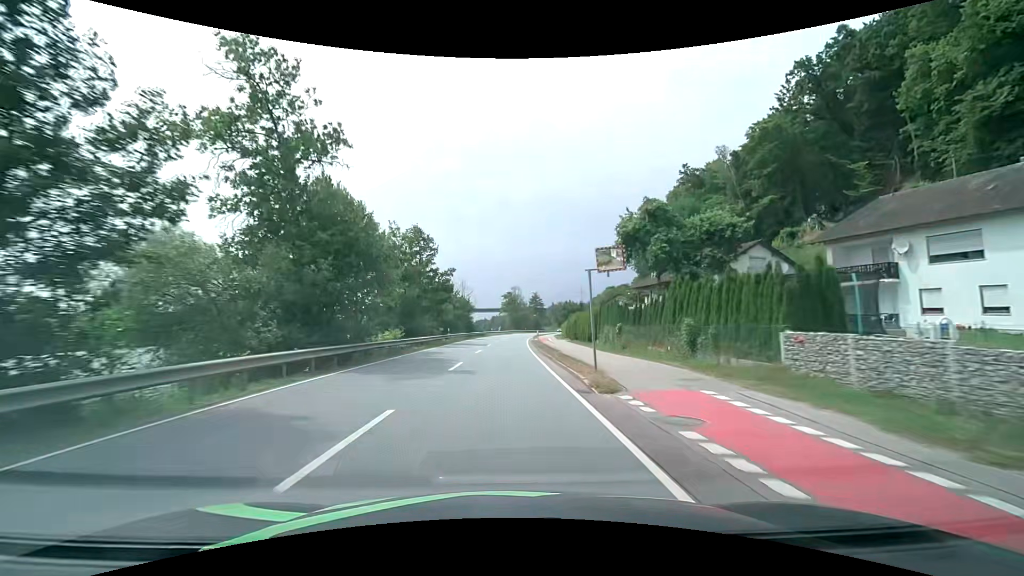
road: primary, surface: asphalt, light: Day
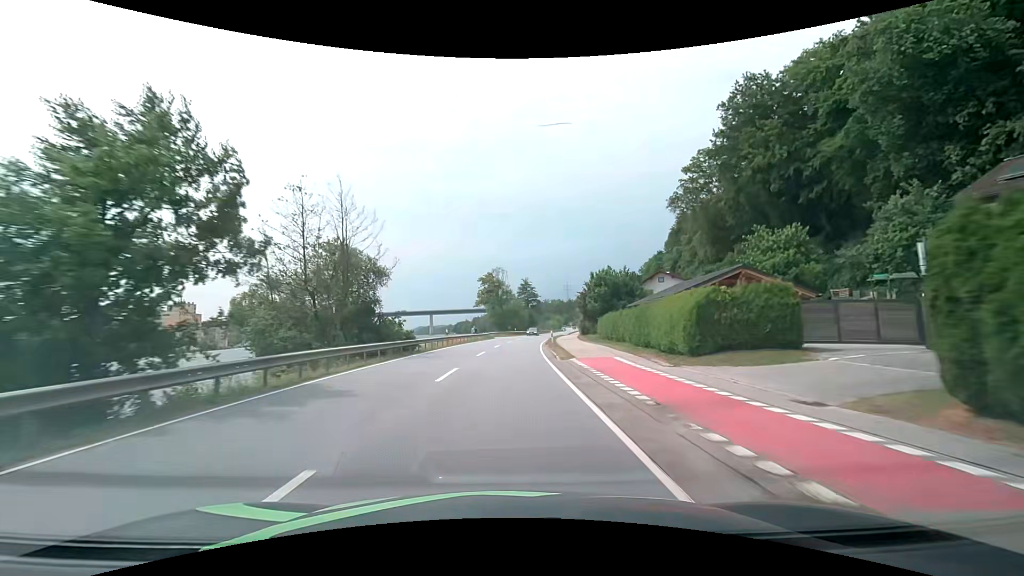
(+0.6, +51.3) m; +2°
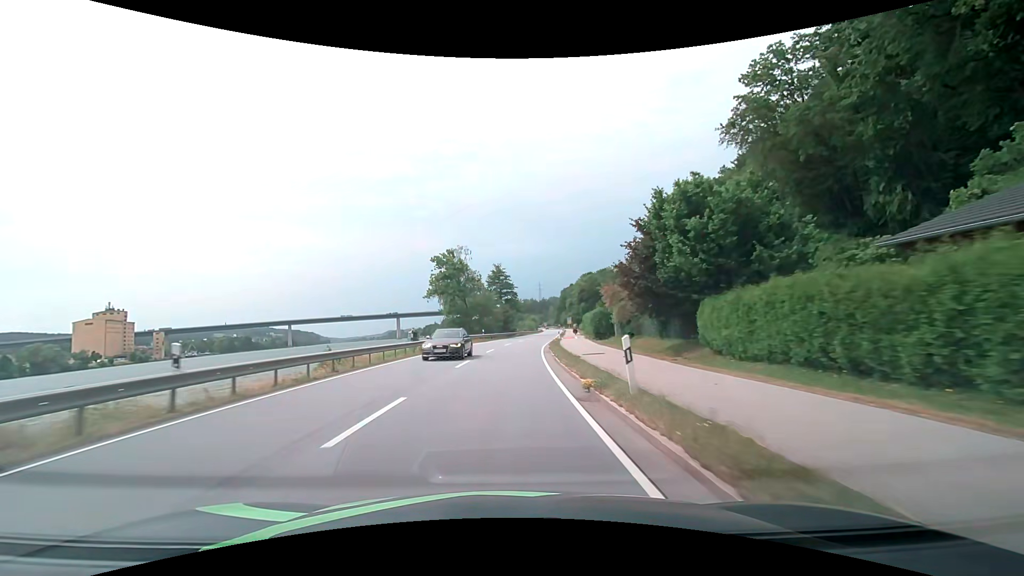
(+0.8, +30.8) m; +3°
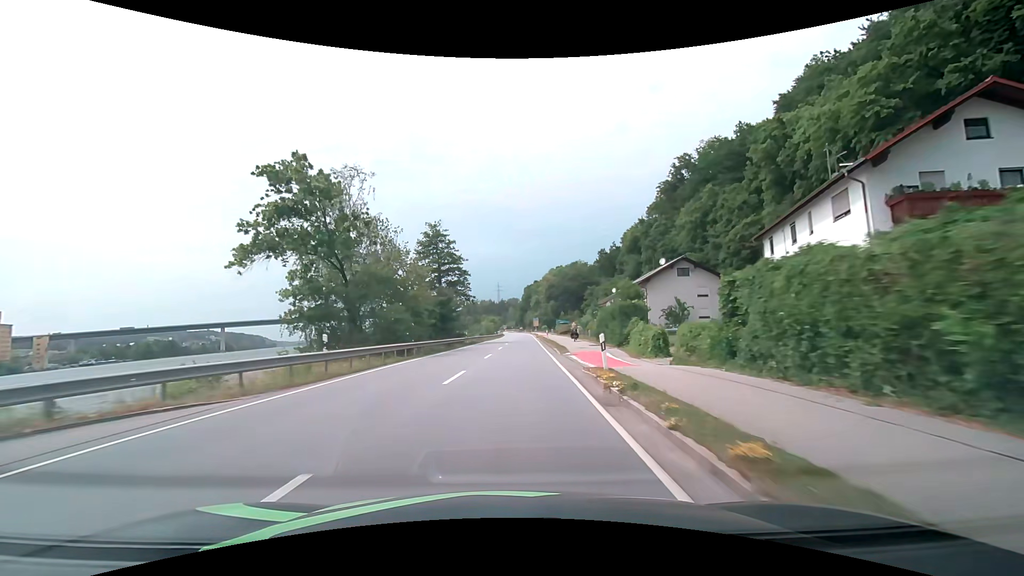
(+1.7, +41.2) m; +5°
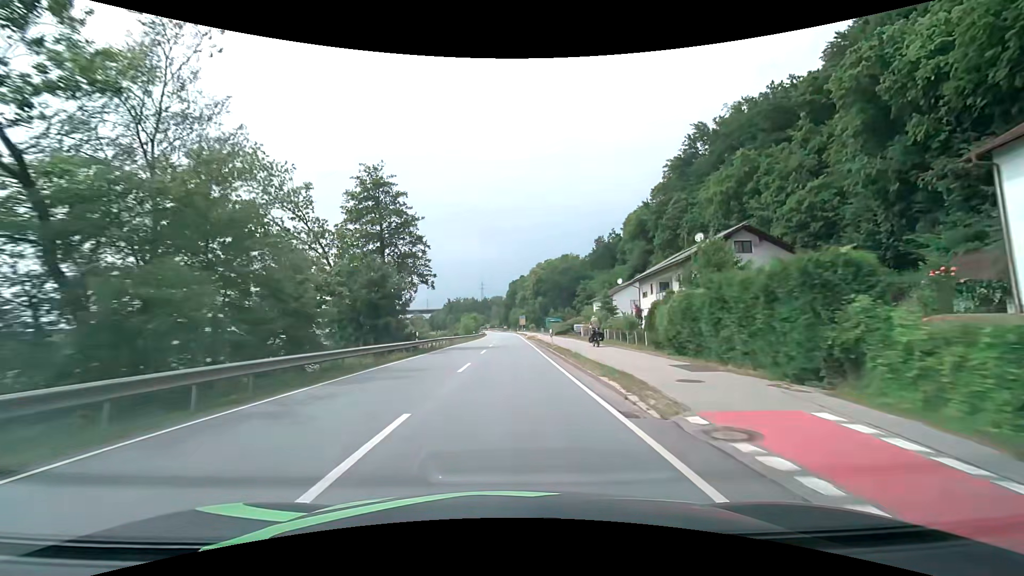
(+0.4, +20.6) m; +2°
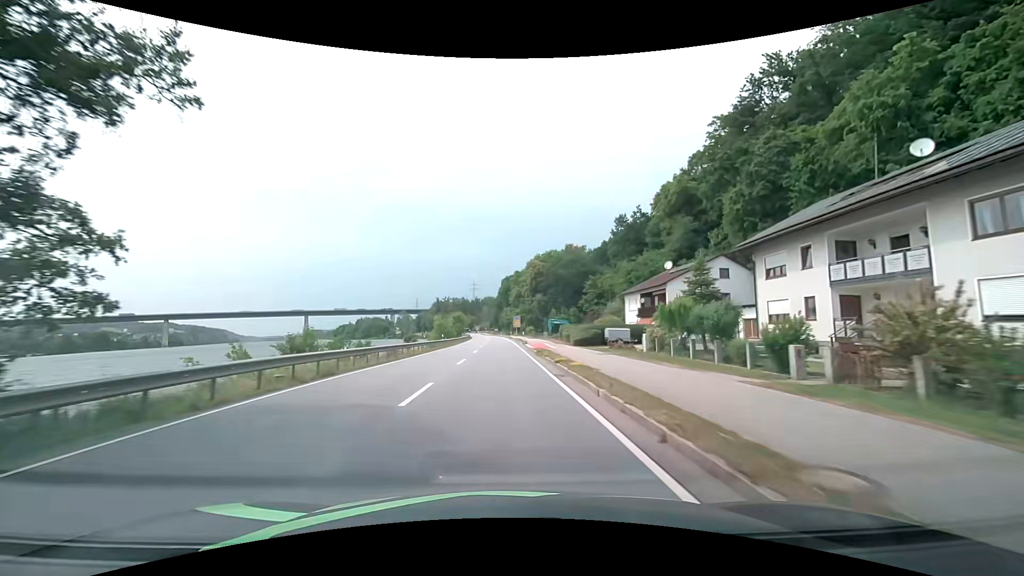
(+0.3, +30.9) m; +1°
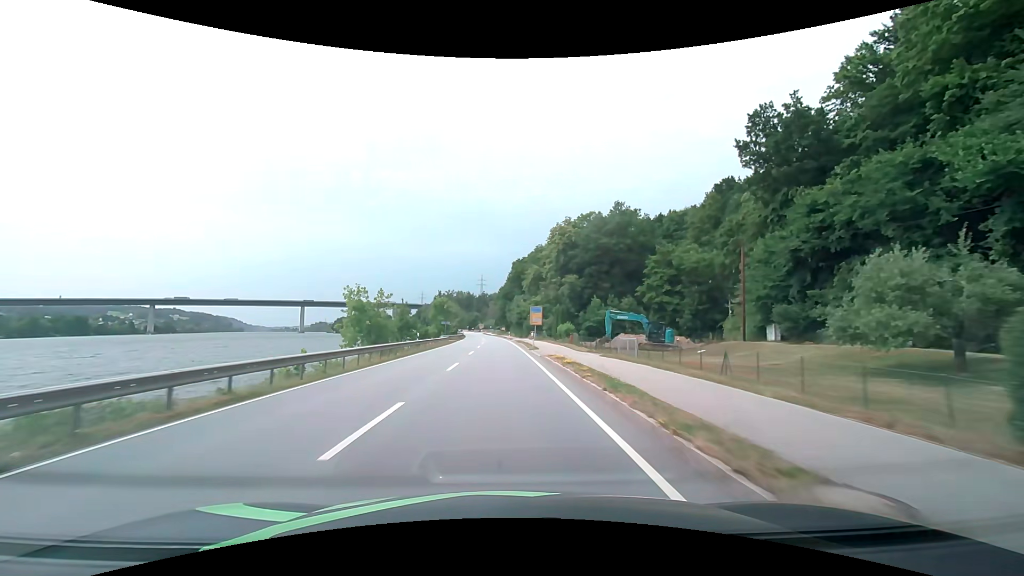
(-0.5, +51.7) m; -1°
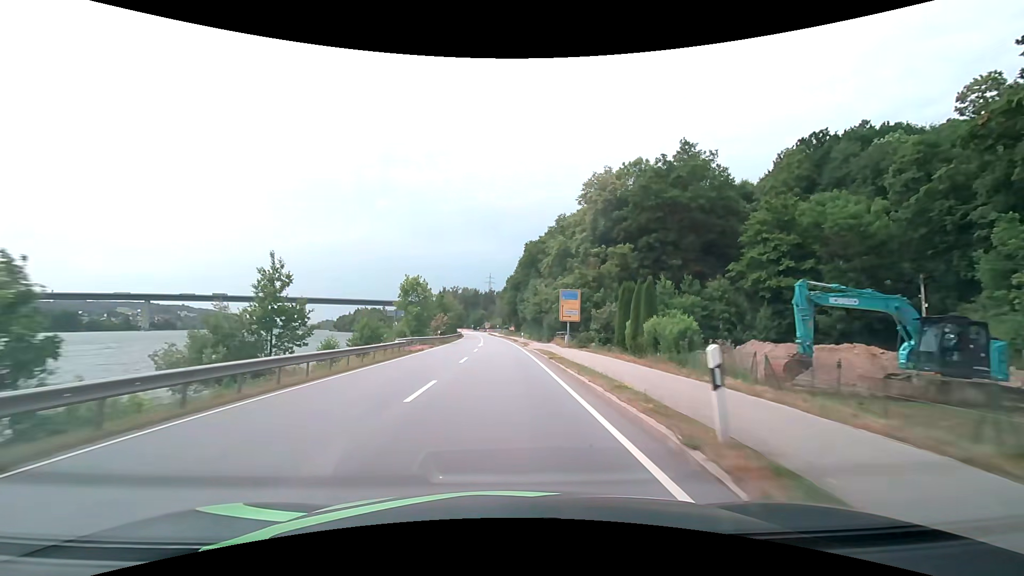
(-0.1, +31.8) m; -1°
(0, +10) (0, +20) (0, +30) (0, +40) (-1, +50) (-1, +60) (-2, +70) (-2, +80) (-3, +90) (-3, +100) m
